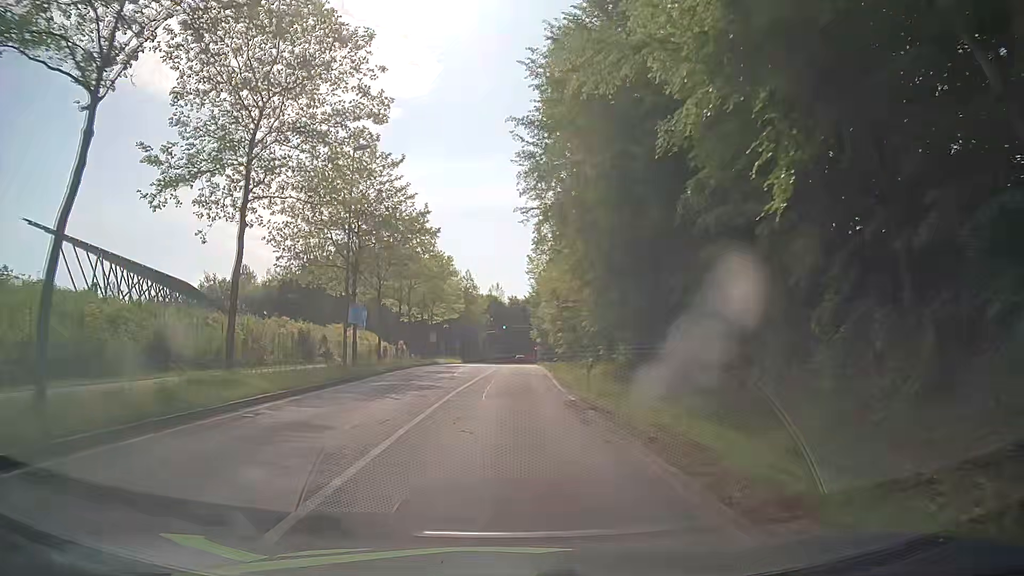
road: secondary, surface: asphalt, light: Day
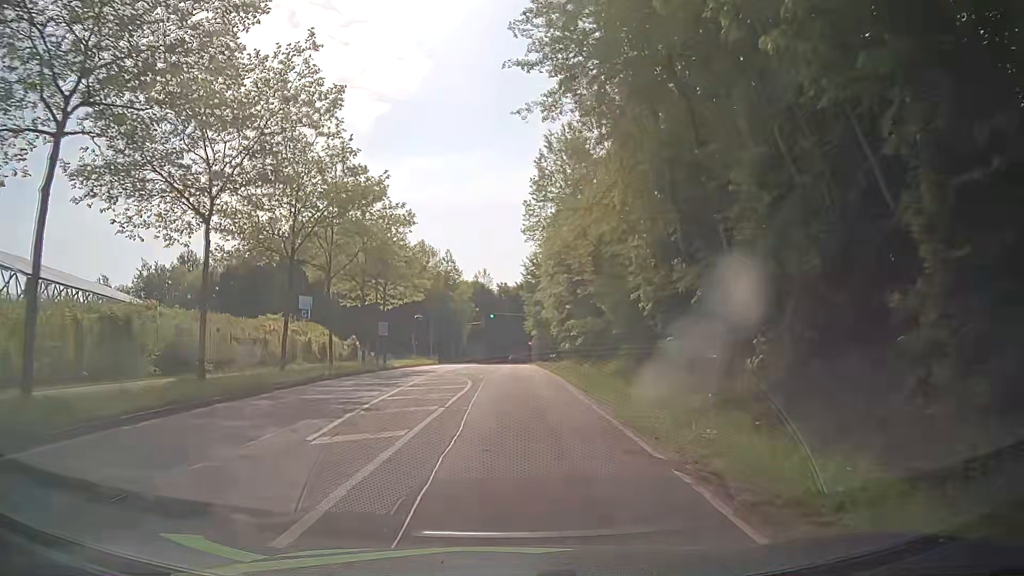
(+0.1, +23.1) m; +1°
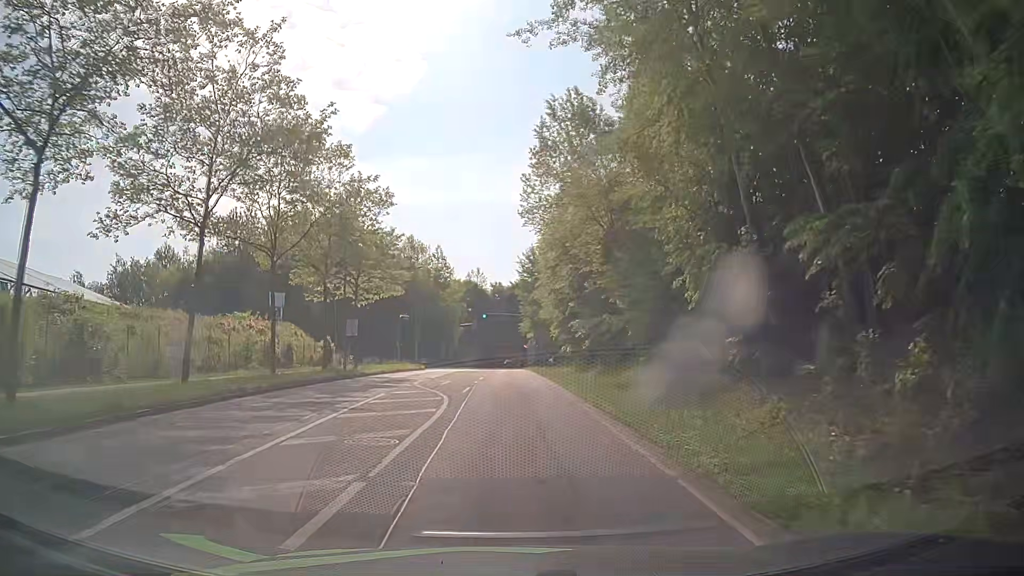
(0.0, +7.7) m; 0°
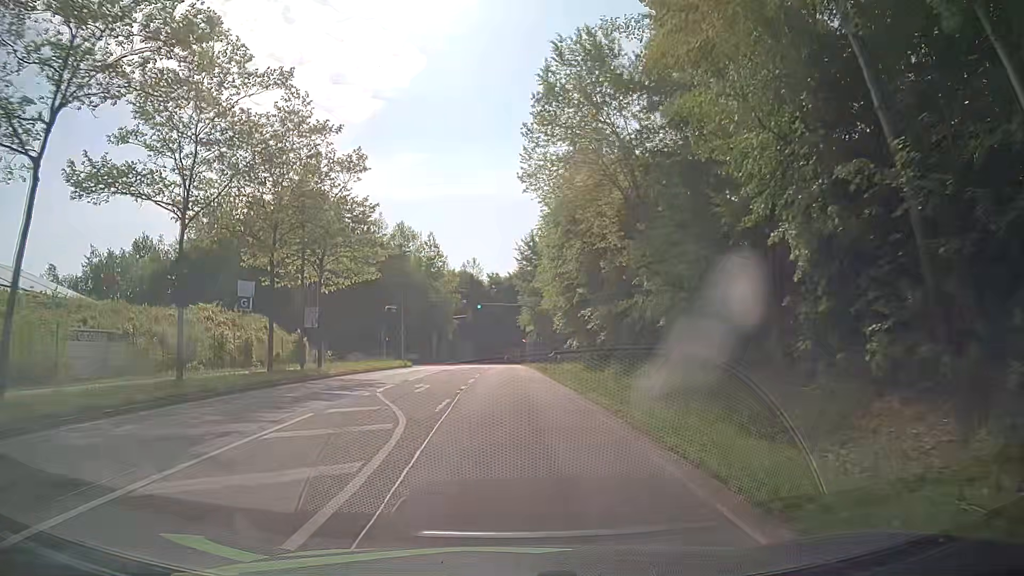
(0.0, +7.7) m; +1°
